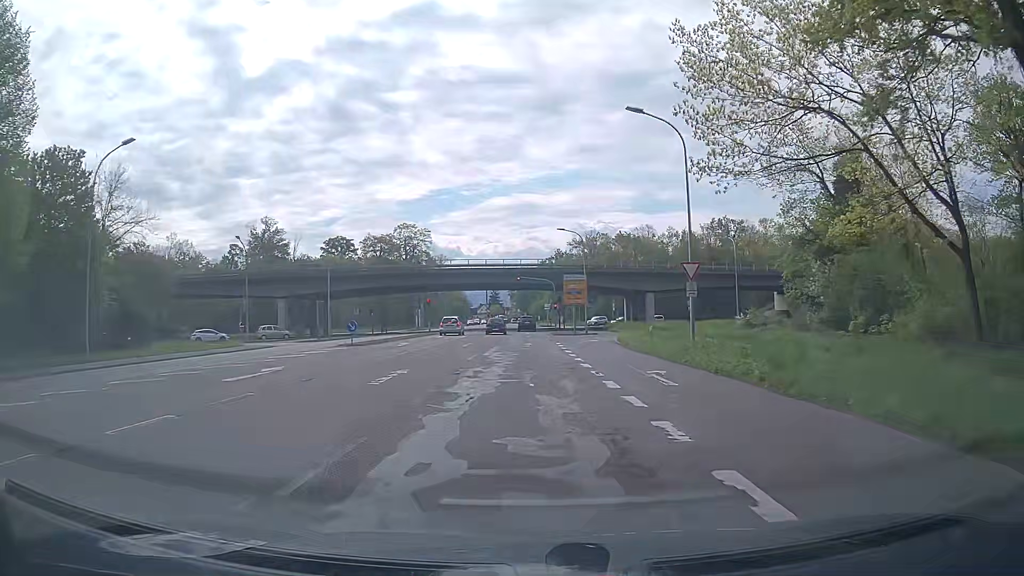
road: secondary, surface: asphalt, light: Day
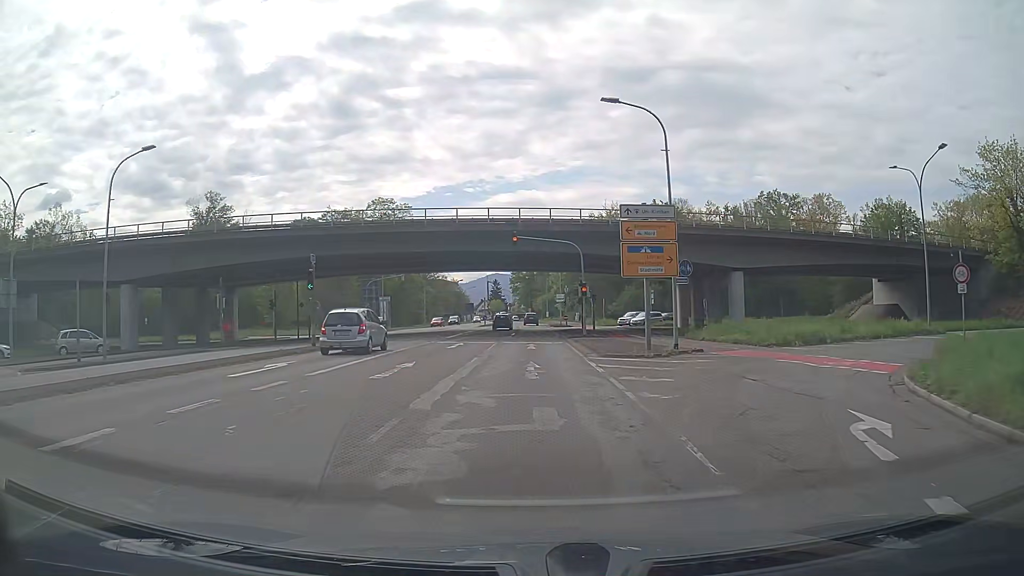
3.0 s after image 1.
(+0.3, +34.6) m; +1°
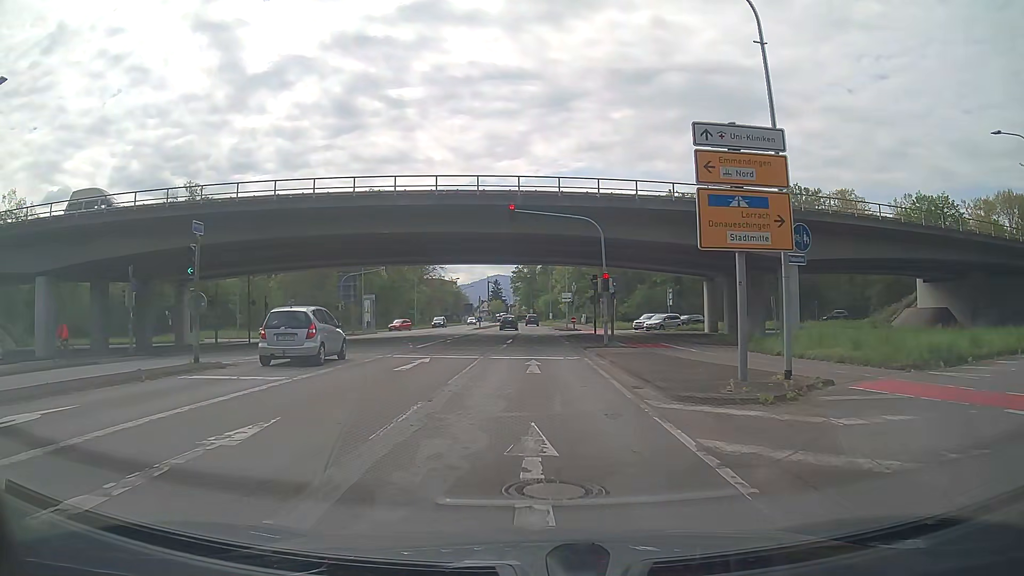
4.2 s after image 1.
(-0.1, +10.4) m; 0°
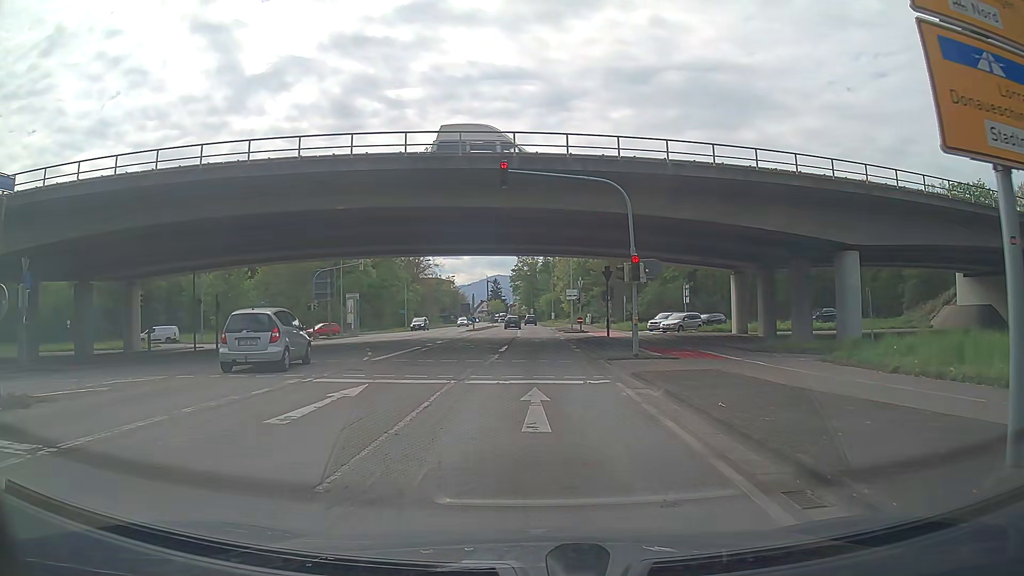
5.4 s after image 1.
(0.0, +8.0) m; -1°
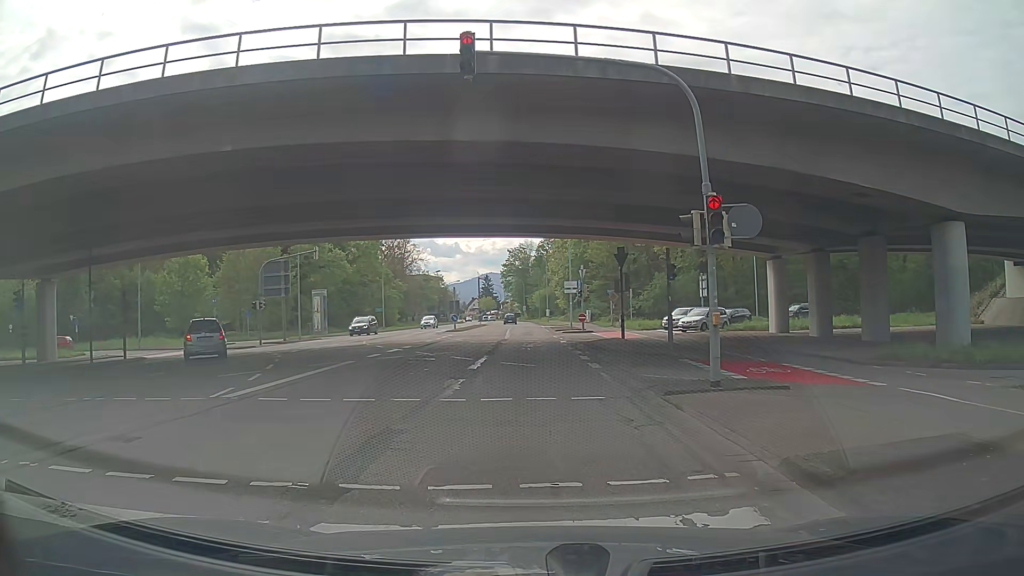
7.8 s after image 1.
(+0.2, +9.5) m; +1°
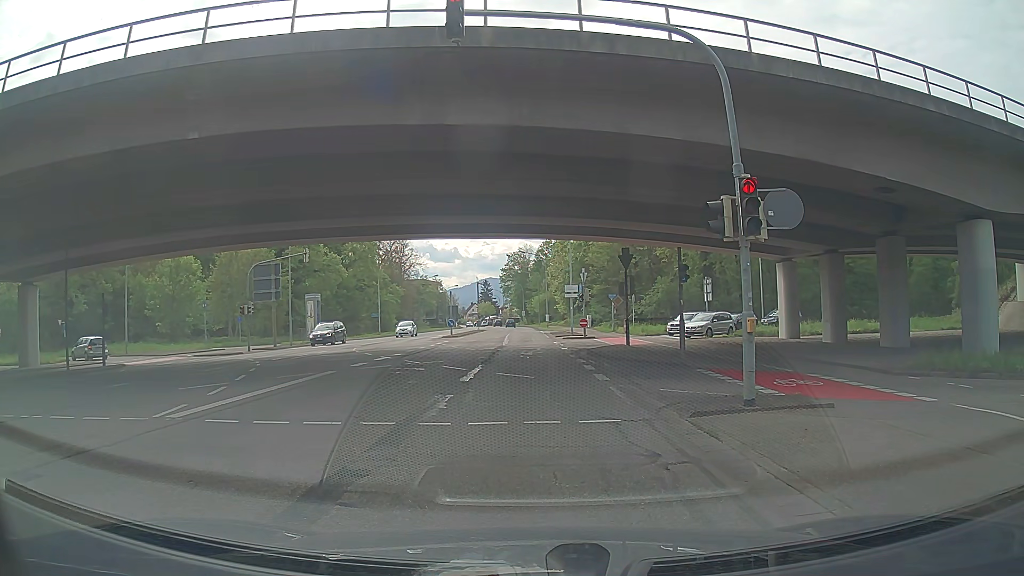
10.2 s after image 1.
(0.0, +1.7) m; -2°
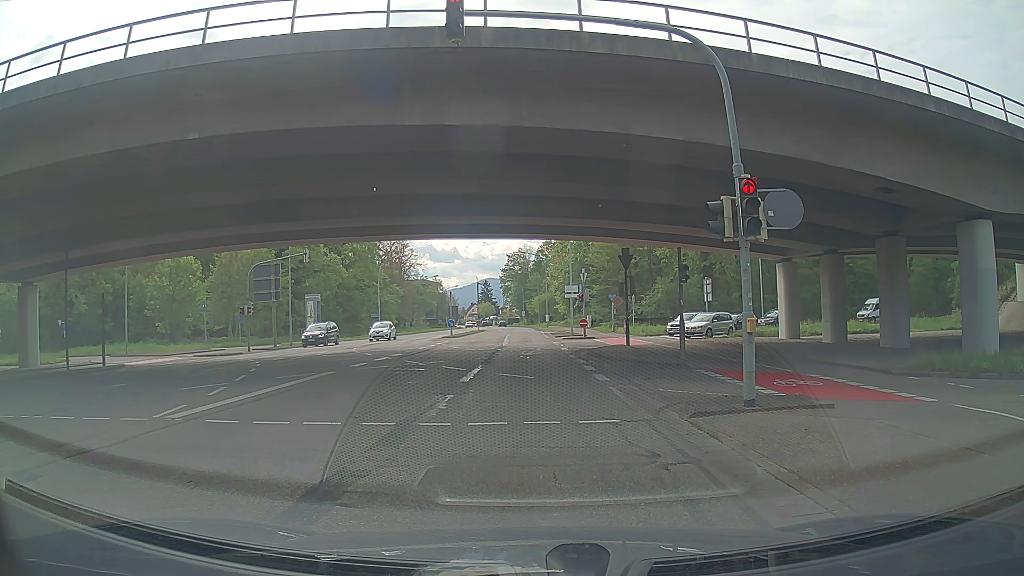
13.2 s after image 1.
(0.0, +0.1) m; 0°
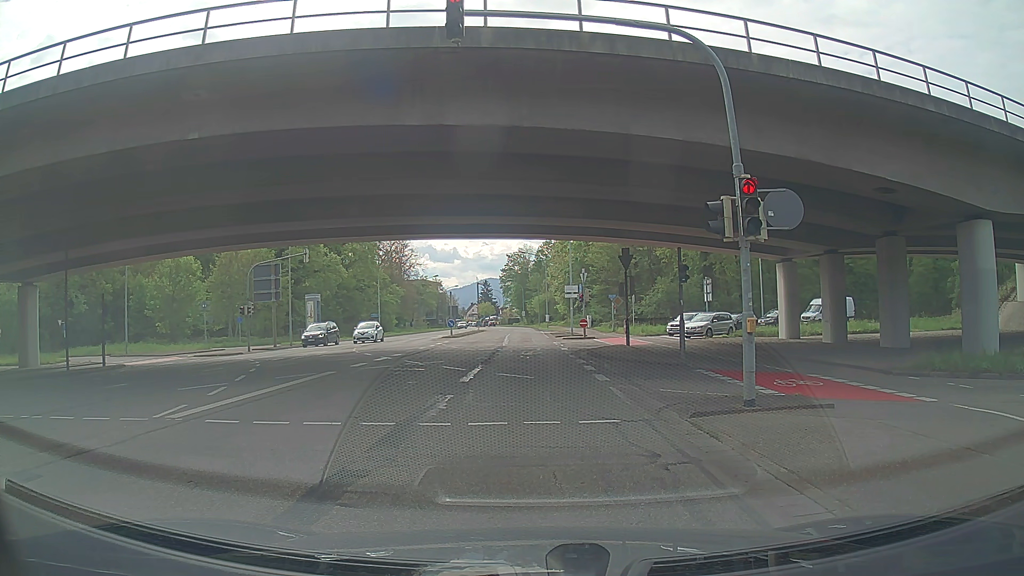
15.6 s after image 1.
(0.0, 0.0) m; 0°
(0, +10) (+1, +20) (+1, +30) (+2, +40) (+2, +50) (+2, +60) (+3, +70) (+3, +80) (+4, +90) (+4, +100) m
